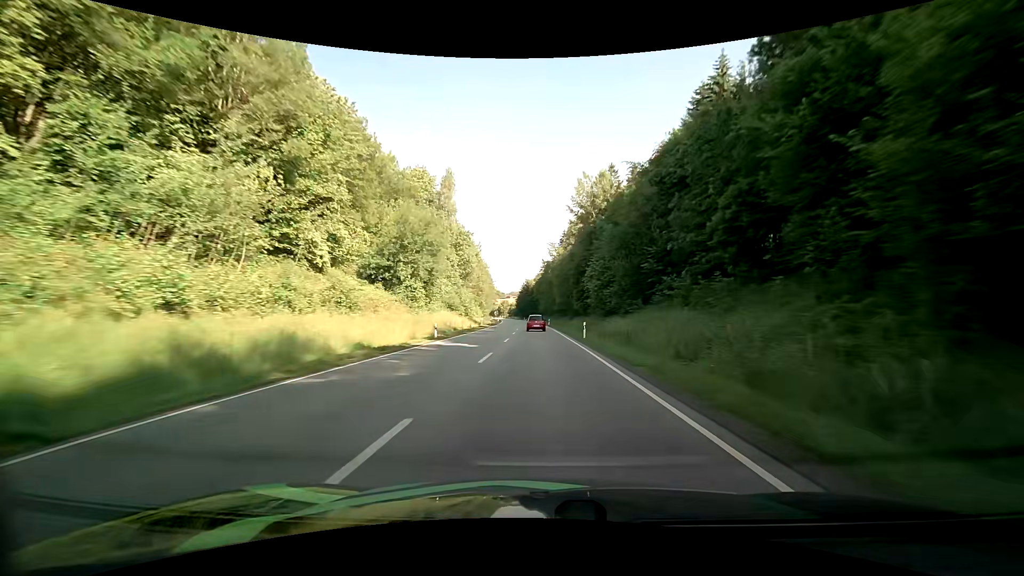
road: primary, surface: asphalt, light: Day
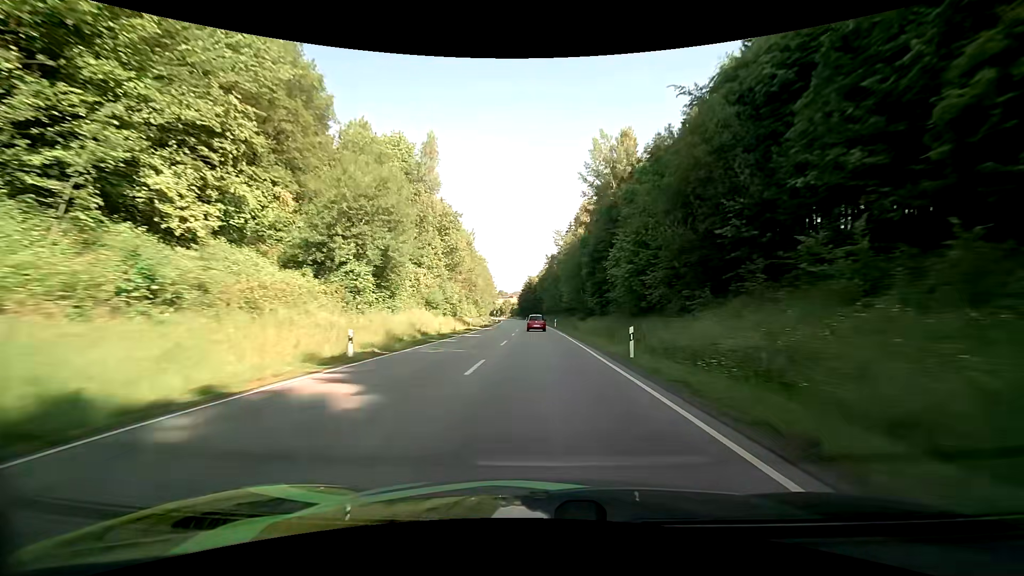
(-0.1, +14.9) m; 0°
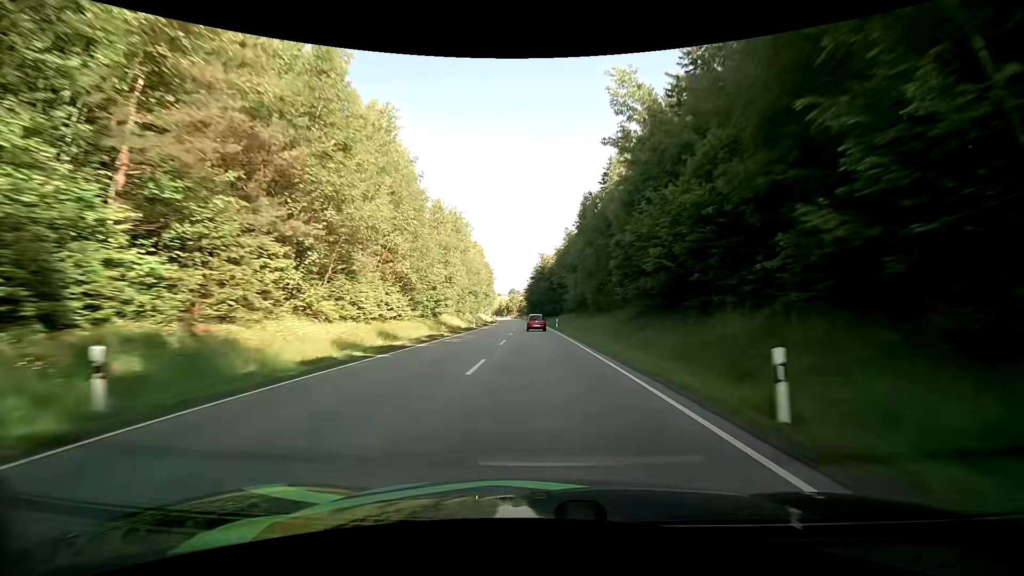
(-0.9, +59.2) m; -2°
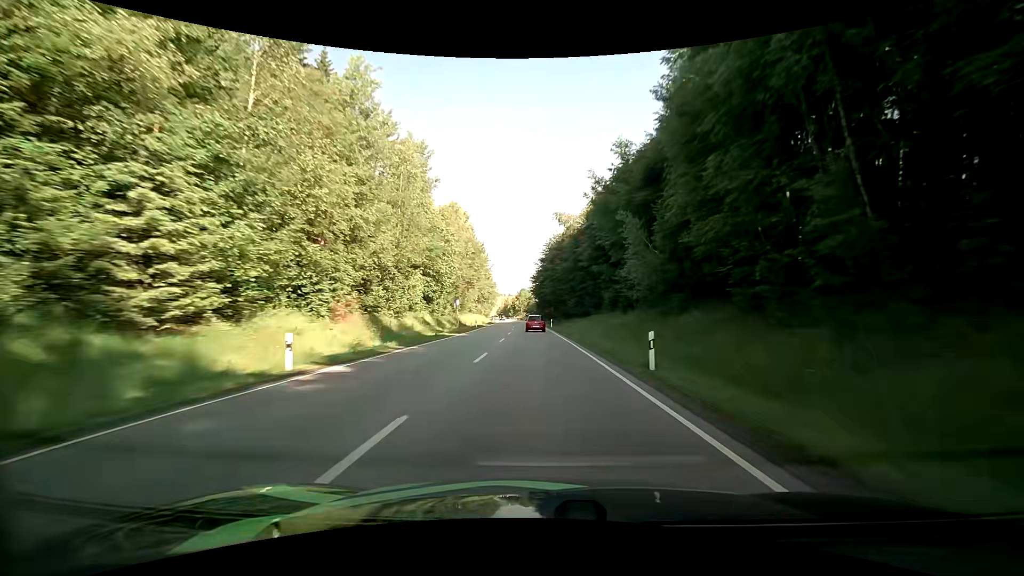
(-0.5, +44.0) m; -2°
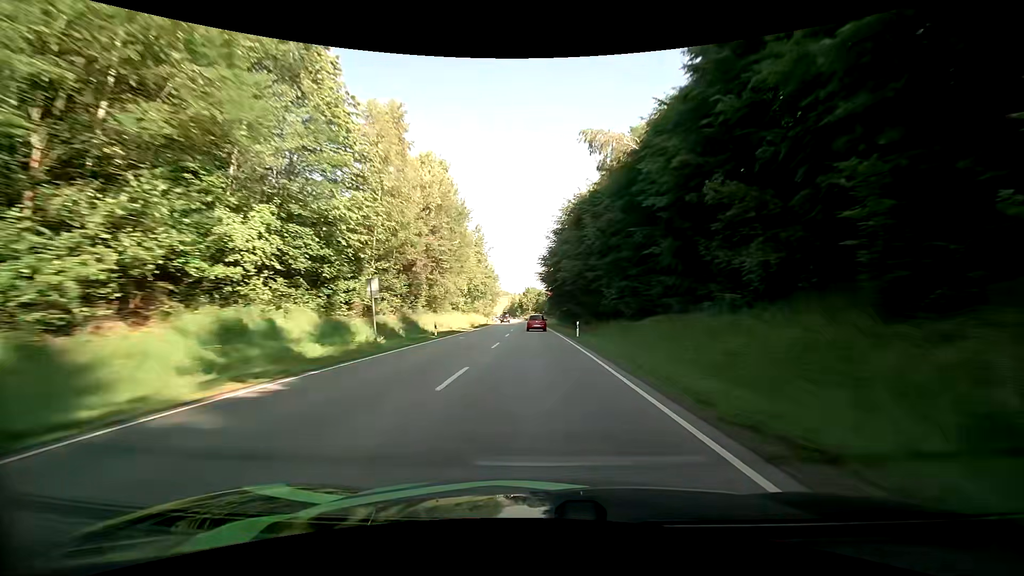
(-0.1, +29.3) m; 0°
(0, +10) (0, +20) (0, +30) (-1, +40) (-1, +50) (-1, +60) (-2, +70) (-2, +80) (-3, +90) (-4, +100) m
